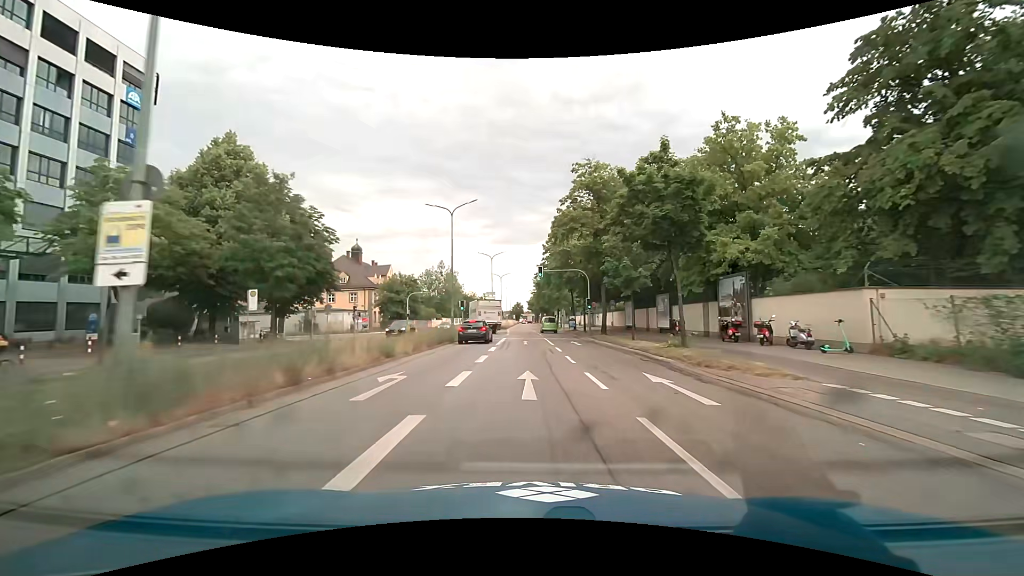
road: primary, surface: asphalt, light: Day
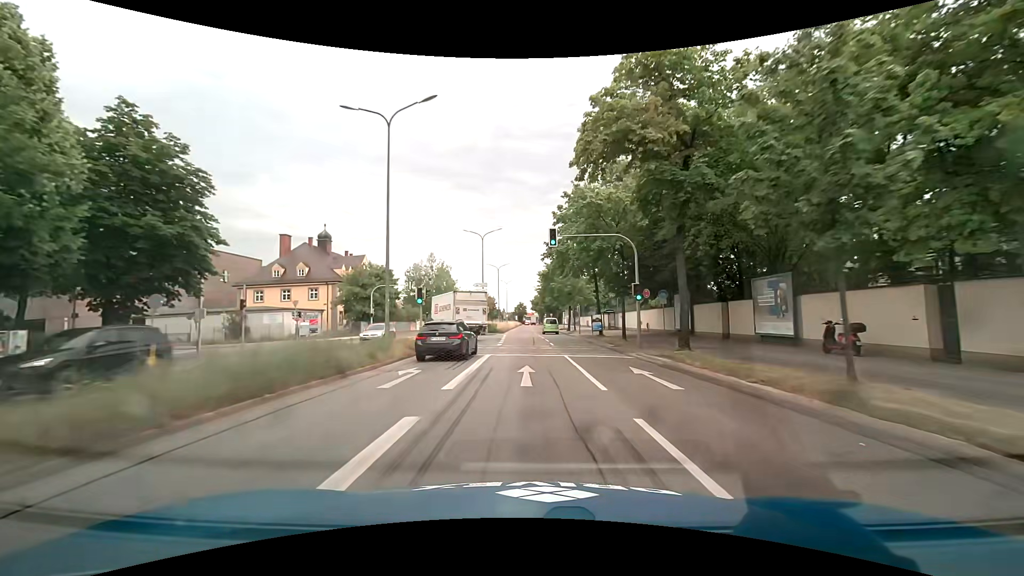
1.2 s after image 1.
(-0.1, +18.3) m; -1°
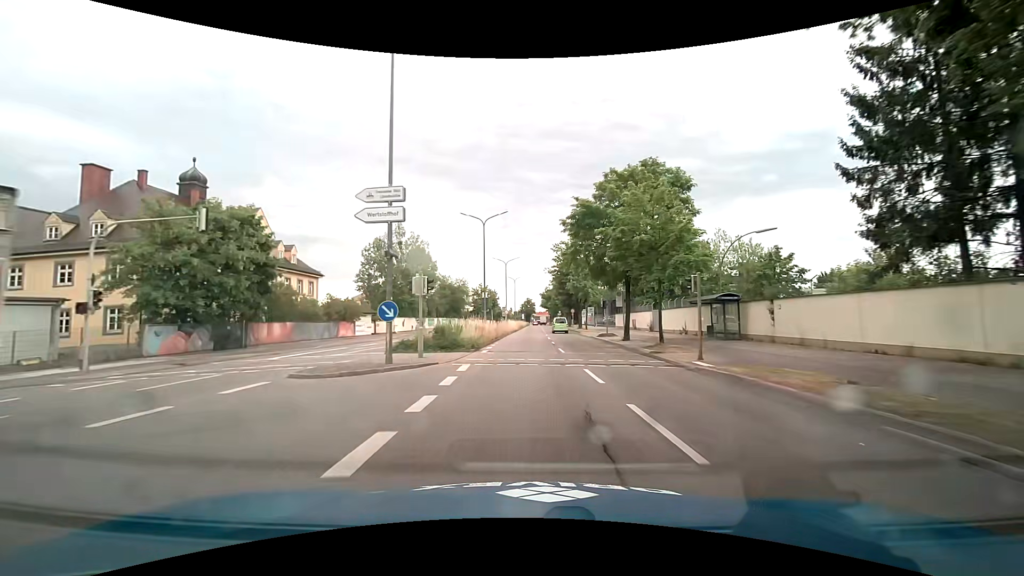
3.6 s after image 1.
(-0.4, +36.4) m; -1°
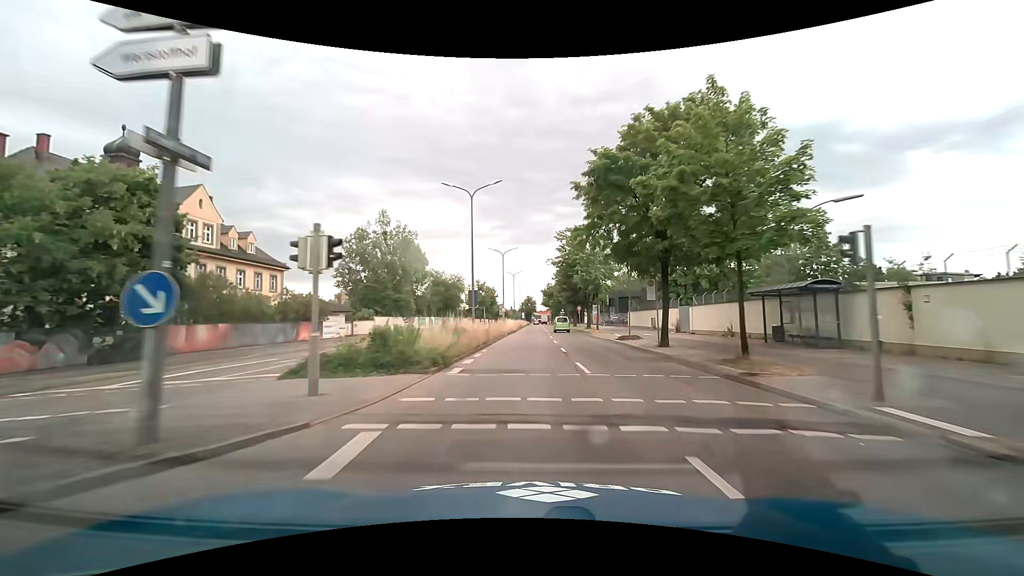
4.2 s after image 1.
(0.0, +9.1) m; -1°
(0, +10) (0, +20) (0, +30) (+1, +40) (+1, +50) (+1, +60) (+1, +70) (+2, +80) (+2, +90) (+2, +100) m
